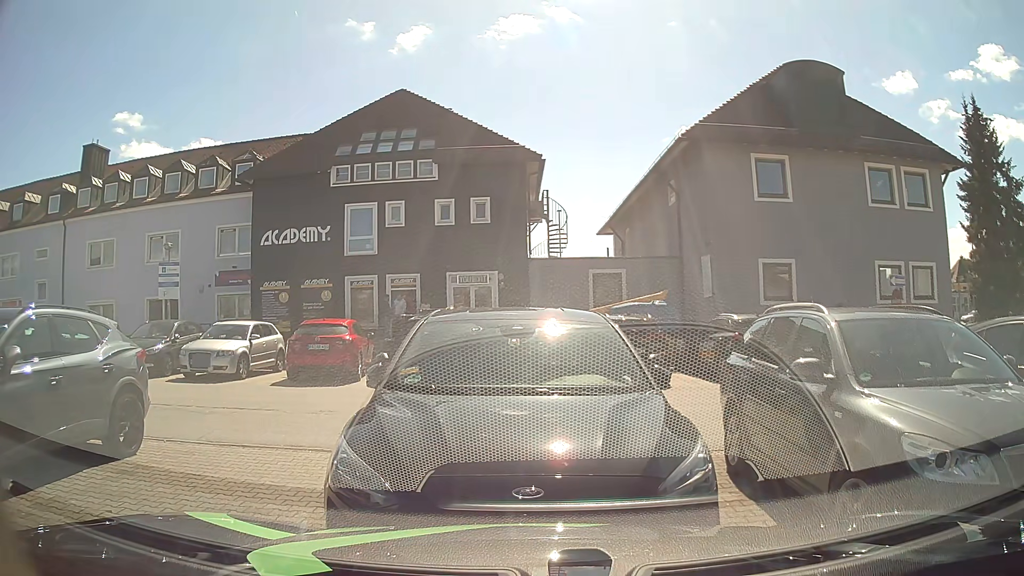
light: Day
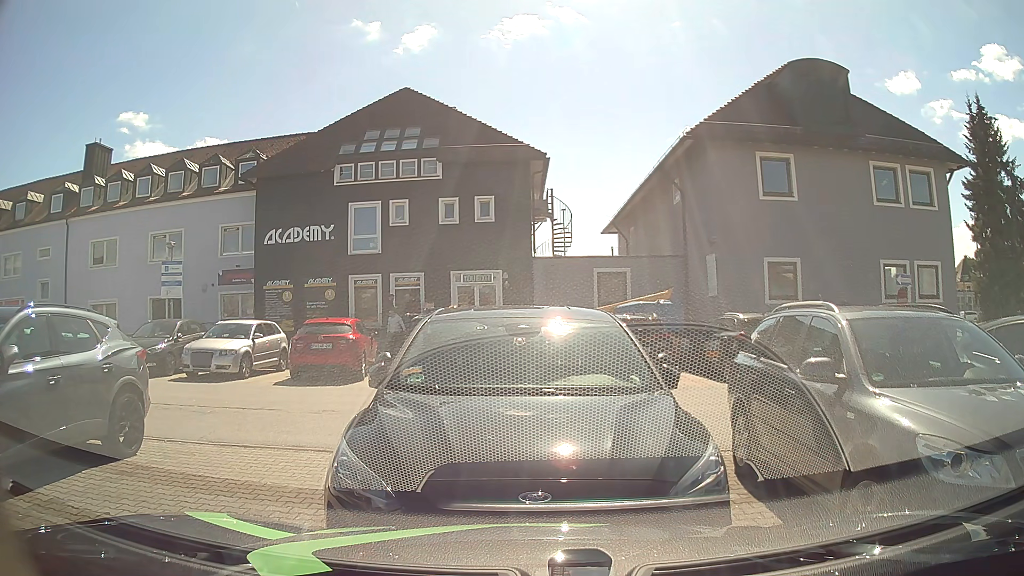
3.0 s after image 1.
(0.0, +0.1) m; 0°
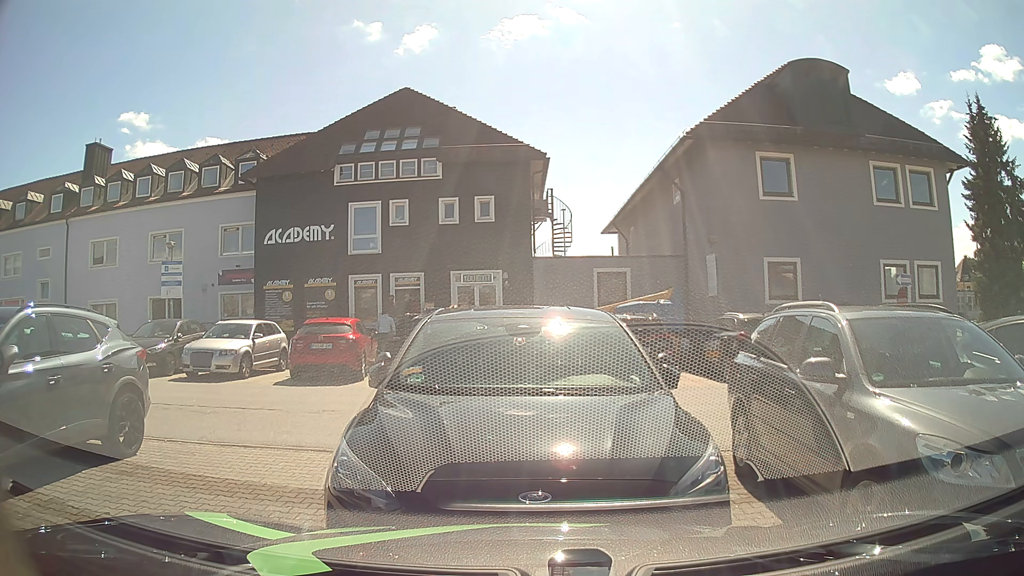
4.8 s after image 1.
(0.0, 0.0) m; 0°
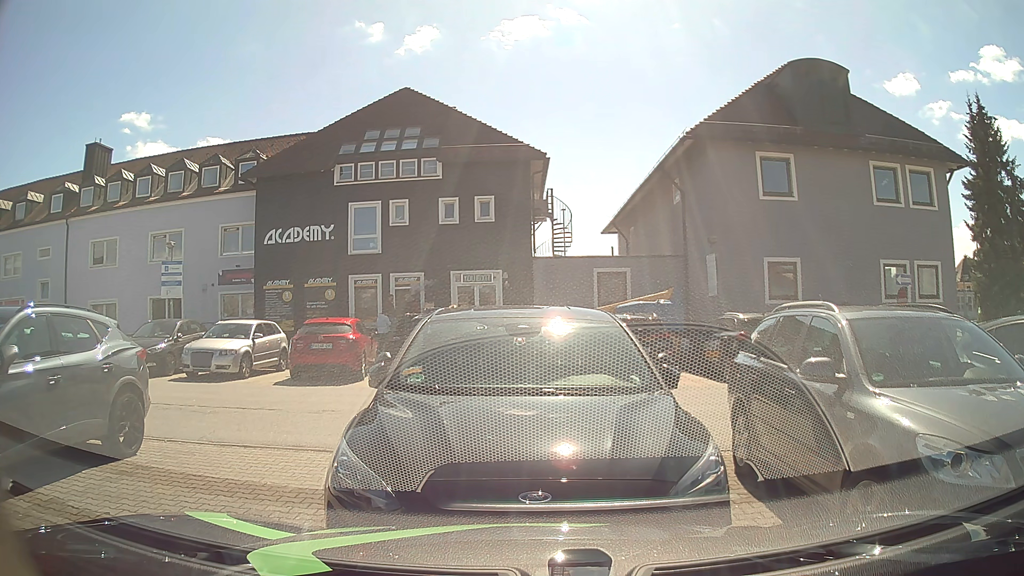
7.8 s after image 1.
(0.0, 0.0) m; 0°
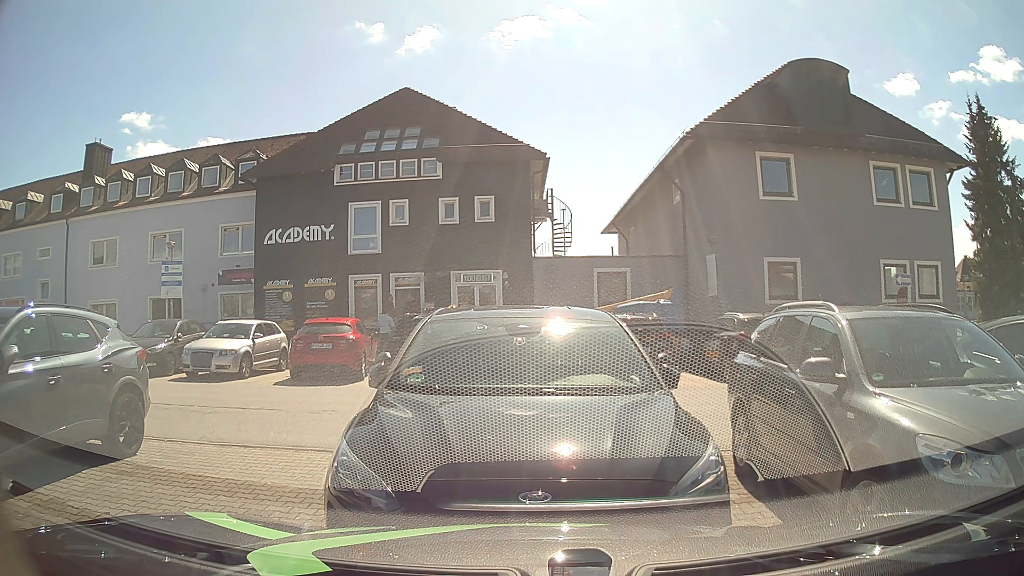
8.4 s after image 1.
(0.0, 0.0) m; 0°
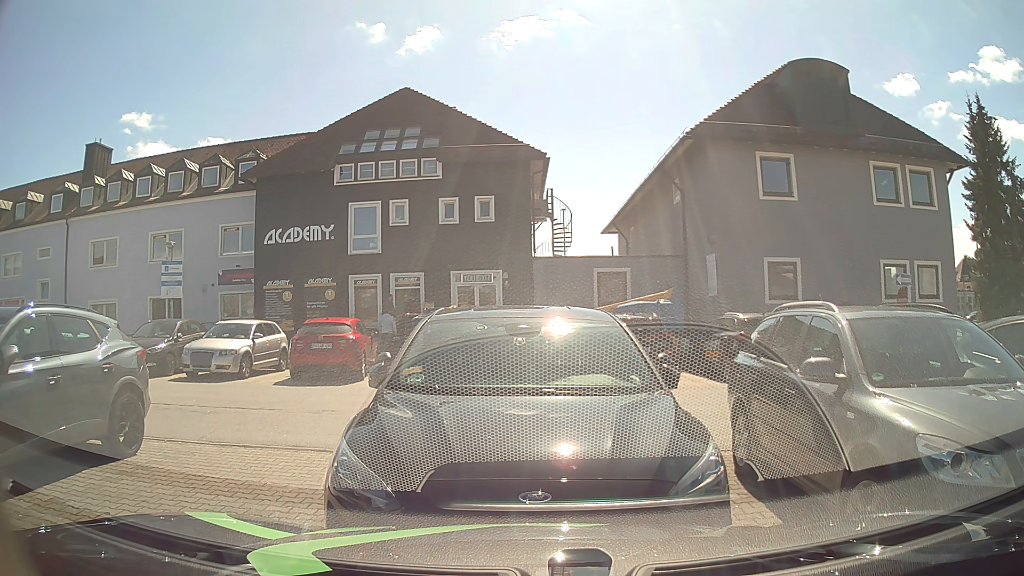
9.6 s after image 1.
(0.0, 0.0) m; 0°
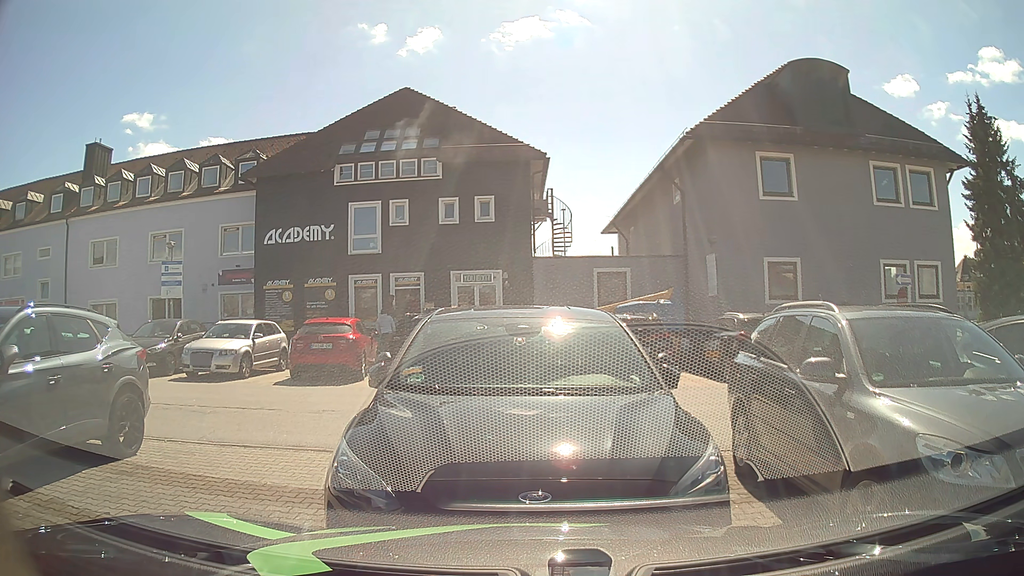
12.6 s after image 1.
(0.0, 0.0) m; 0°
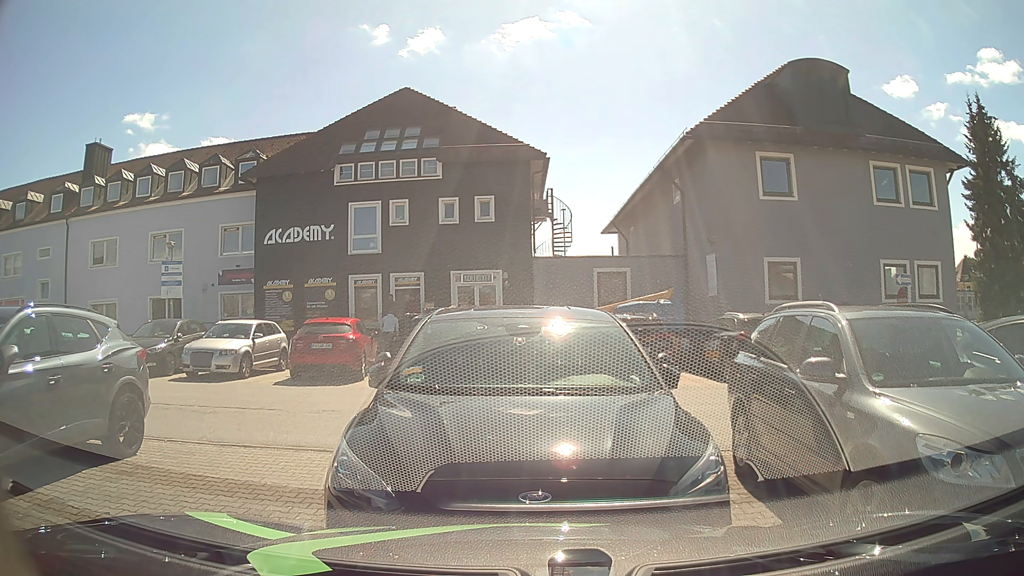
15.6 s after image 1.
(0.0, 0.0) m; 0°
